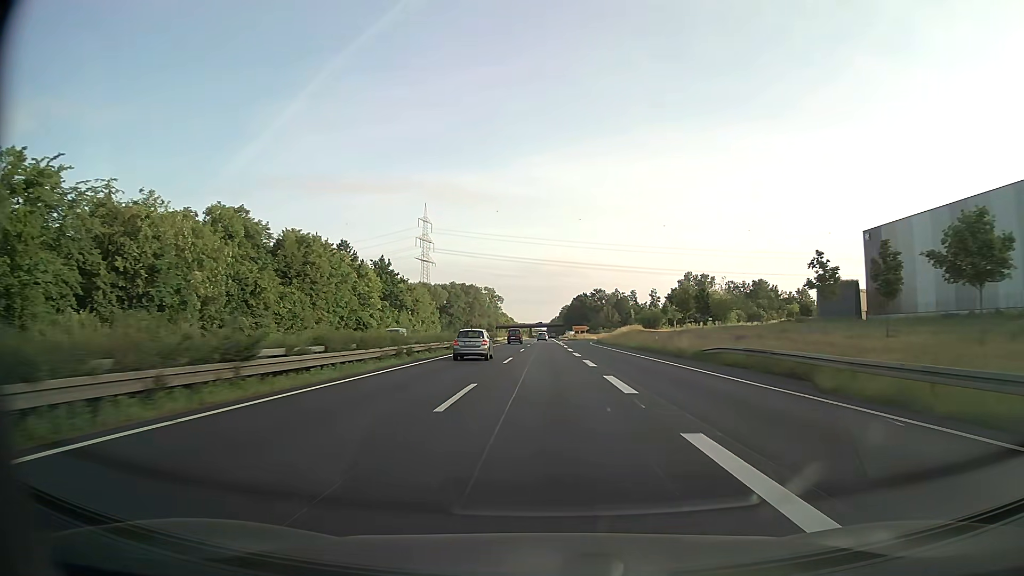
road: trunk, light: Day
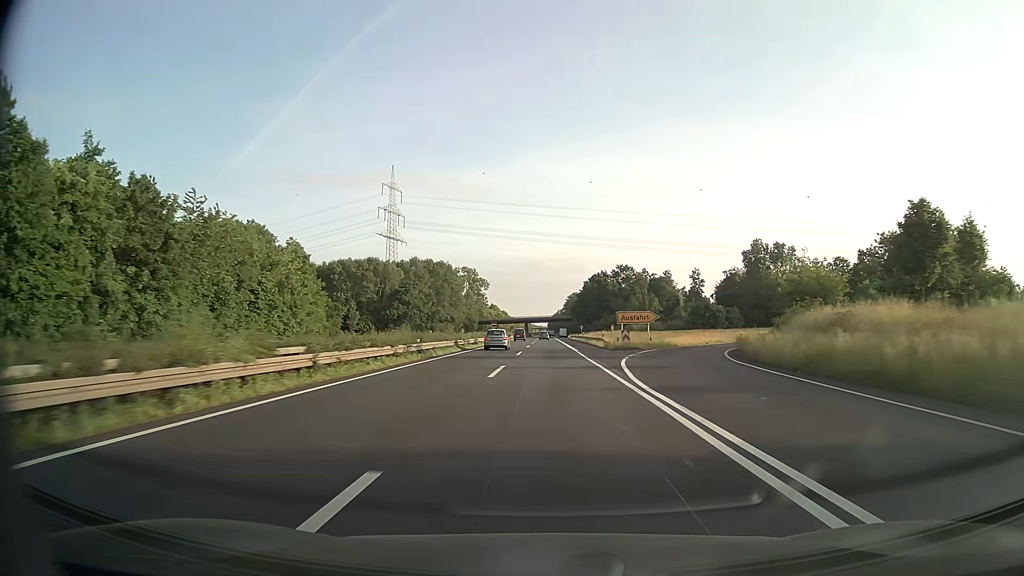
(-0.3, +86.4) m; 0°
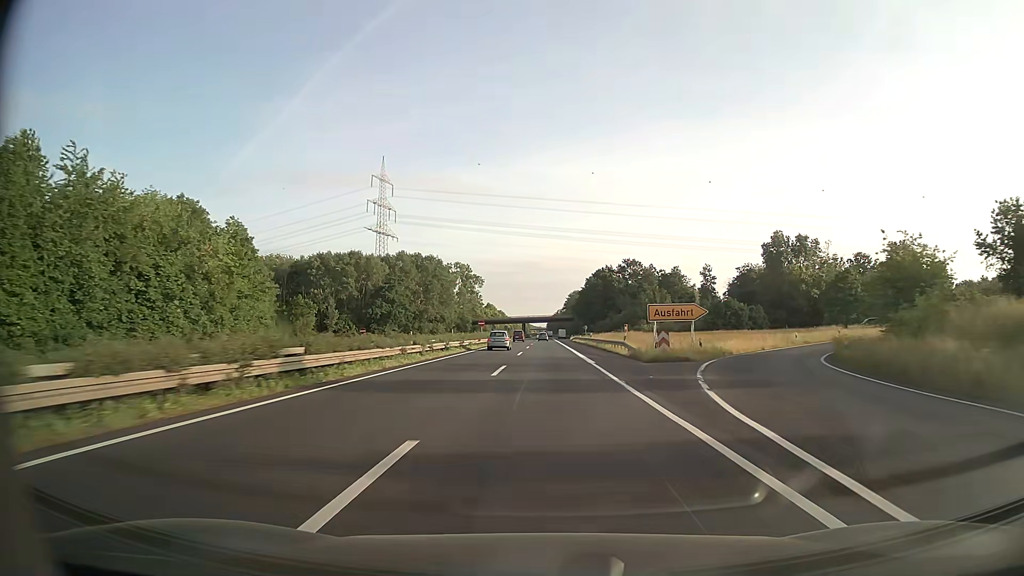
(0.0, +17.3) m; 0°
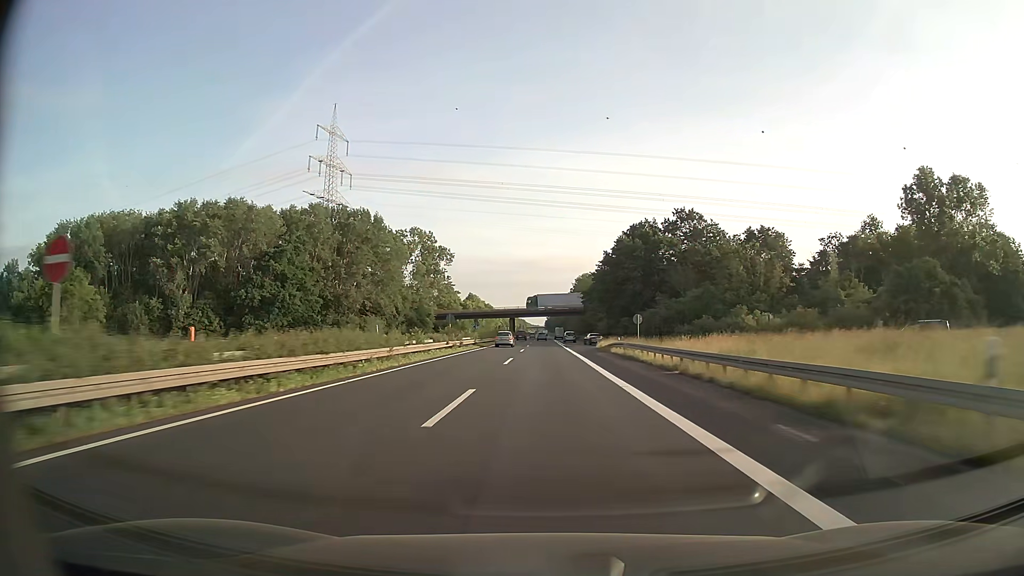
(-0.1, +69.3) m; 0°
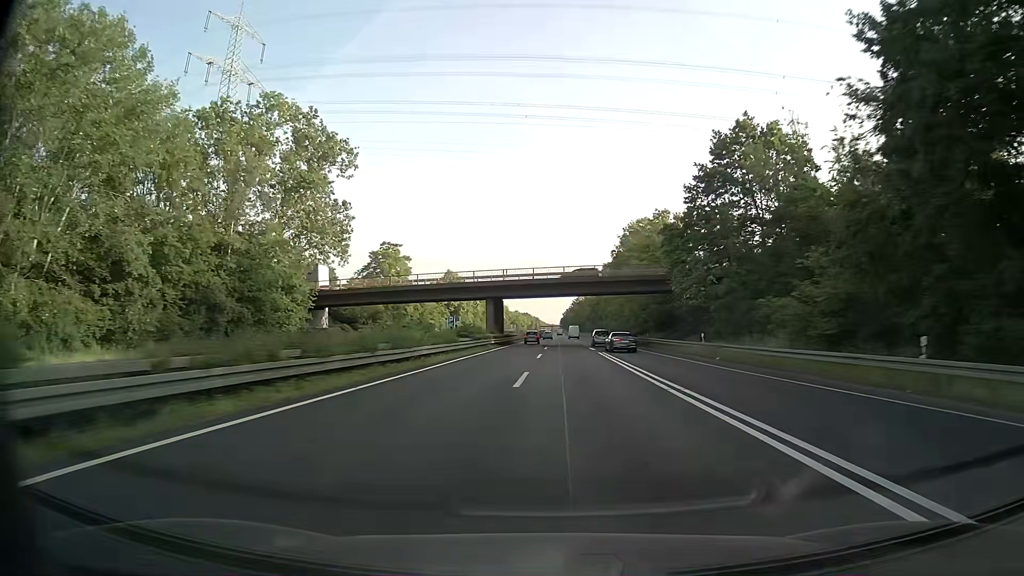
(-0.8, +86.5) m; -1°
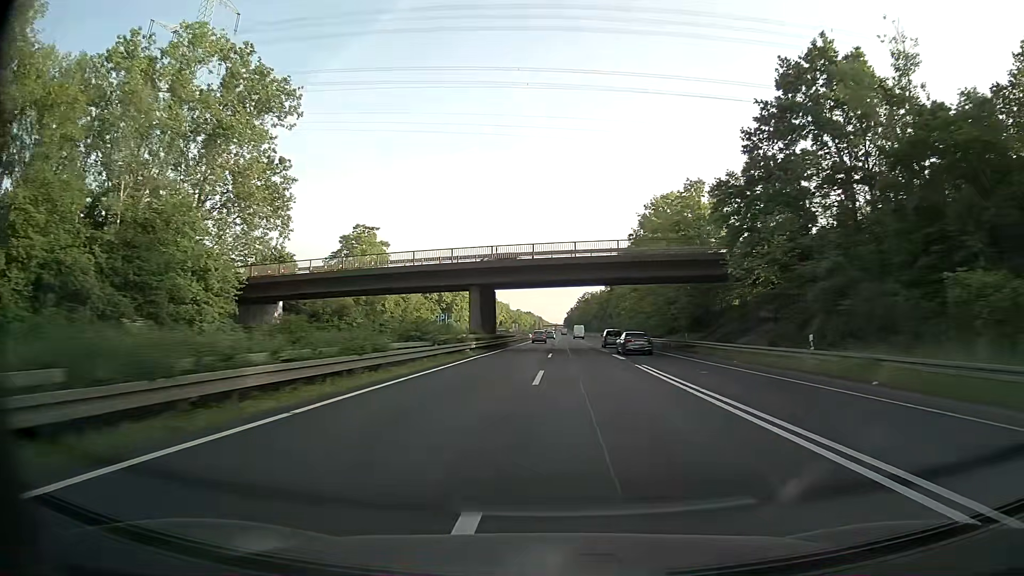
(0.0, +17.3) m; 0°
(0, +10) (0, +20) (0, +30) (0, +40) (0, +50) (0, +60) (0, +70) (0, +80) (0, +90) (0, +100) m
